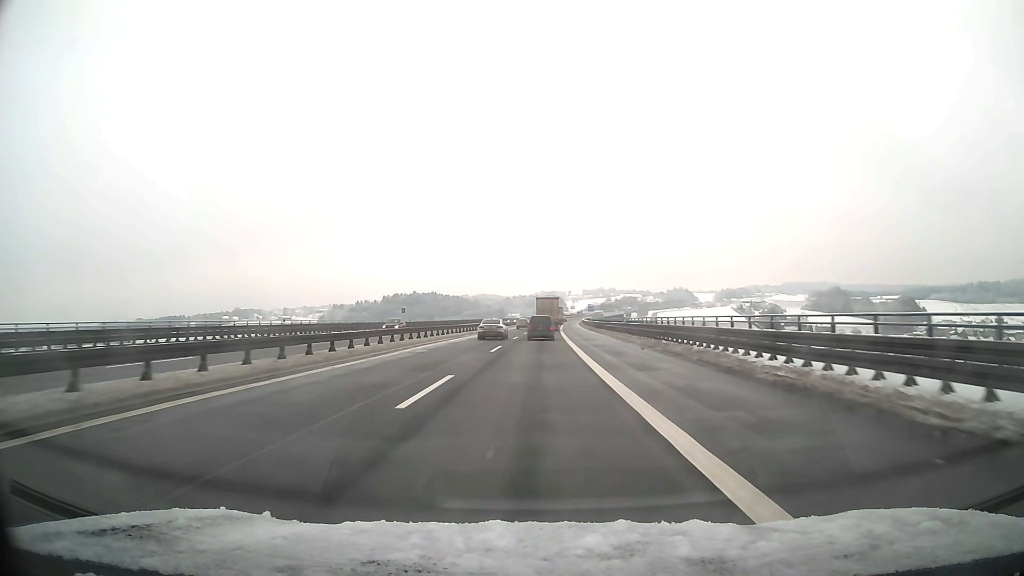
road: motorway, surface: asphalt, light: Day
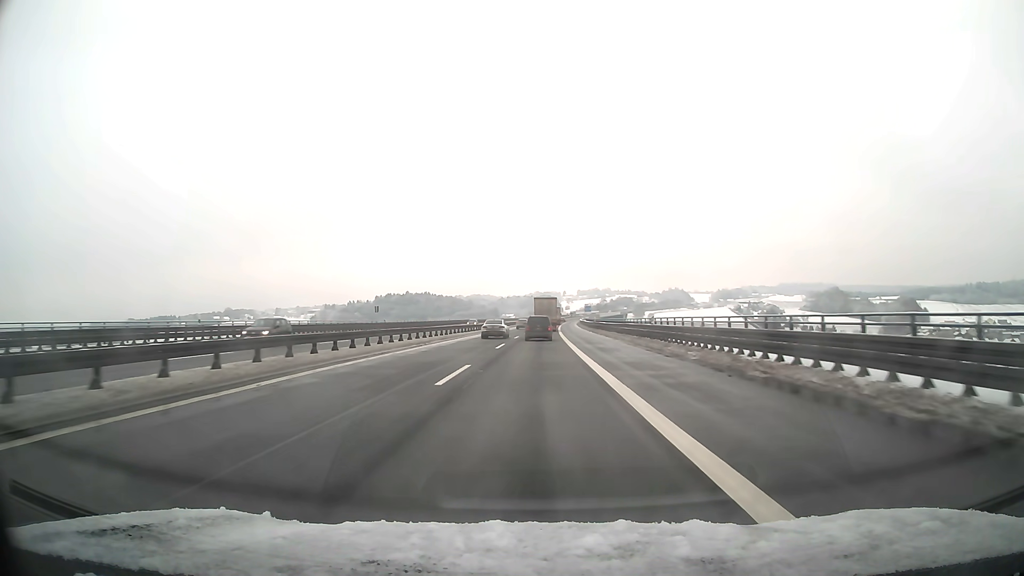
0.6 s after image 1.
(+0.1, +14.4) m; 0°
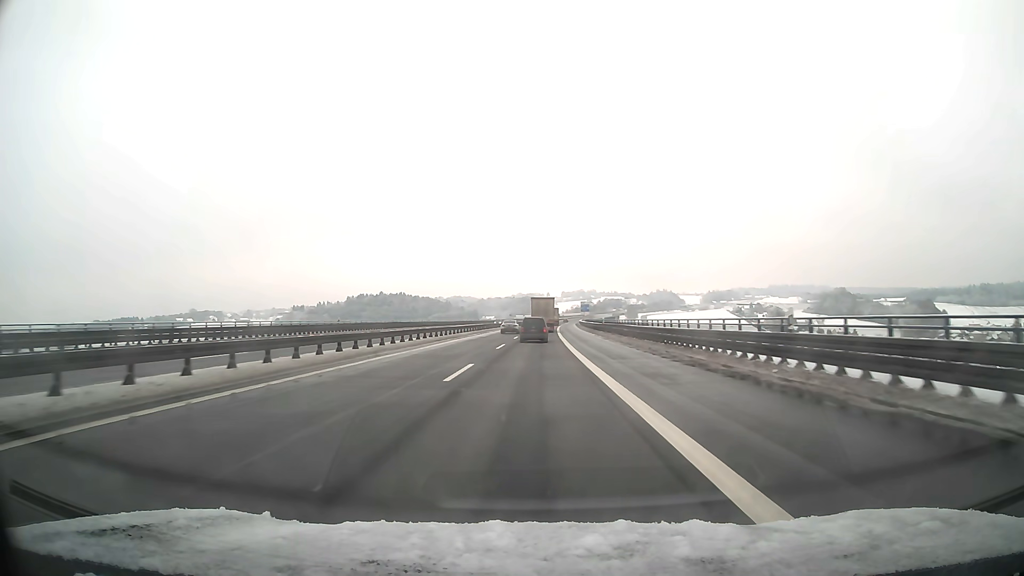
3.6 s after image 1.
(+1.0, +70.8) m; +1°
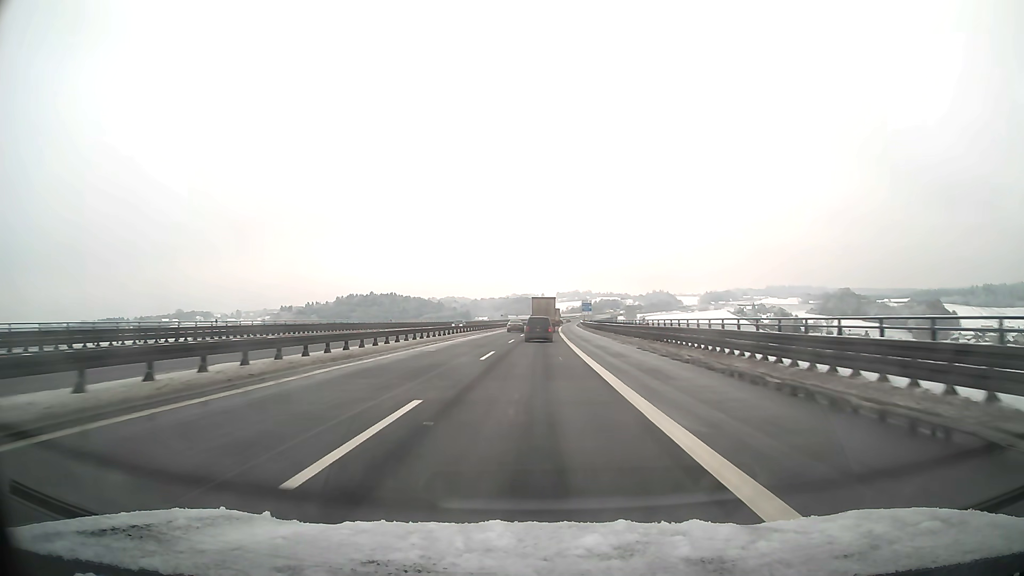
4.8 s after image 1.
(+0.1, +28.0) m; +1°
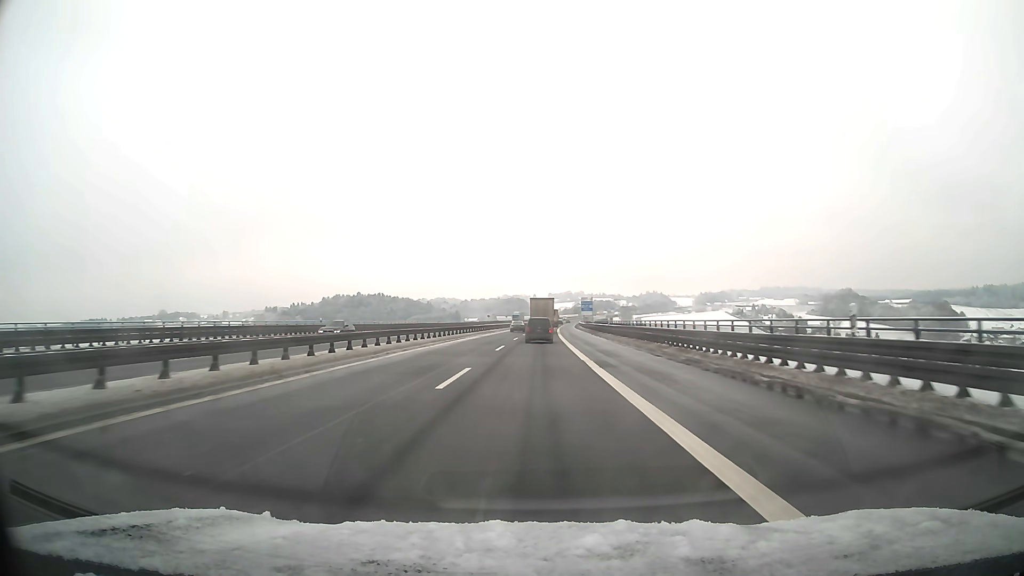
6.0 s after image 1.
(+0.2, +27.9) m; +1°
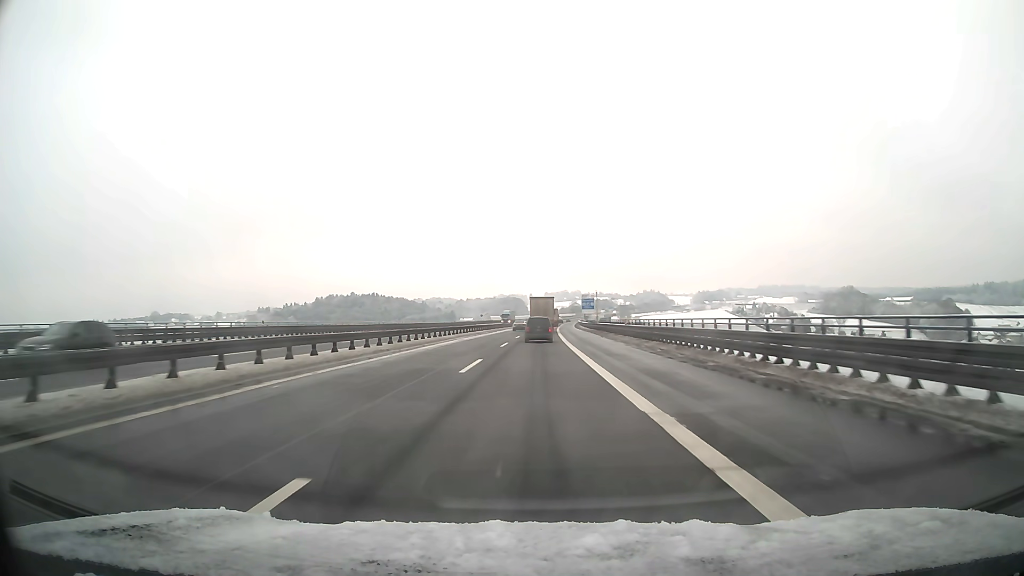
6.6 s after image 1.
(0.0, +13.9) m; 0°
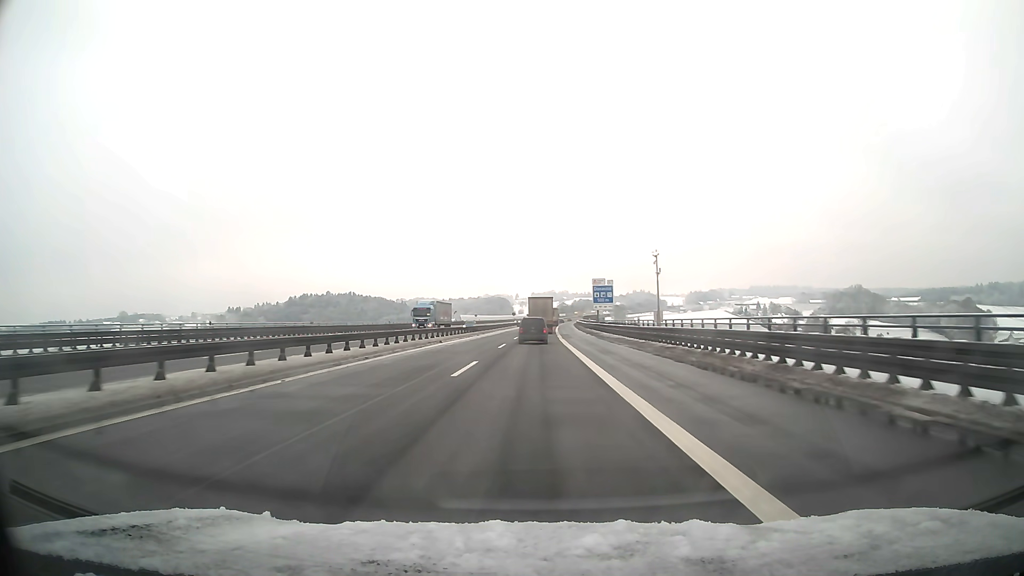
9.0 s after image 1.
(+0.5, +55.3) m; +1°
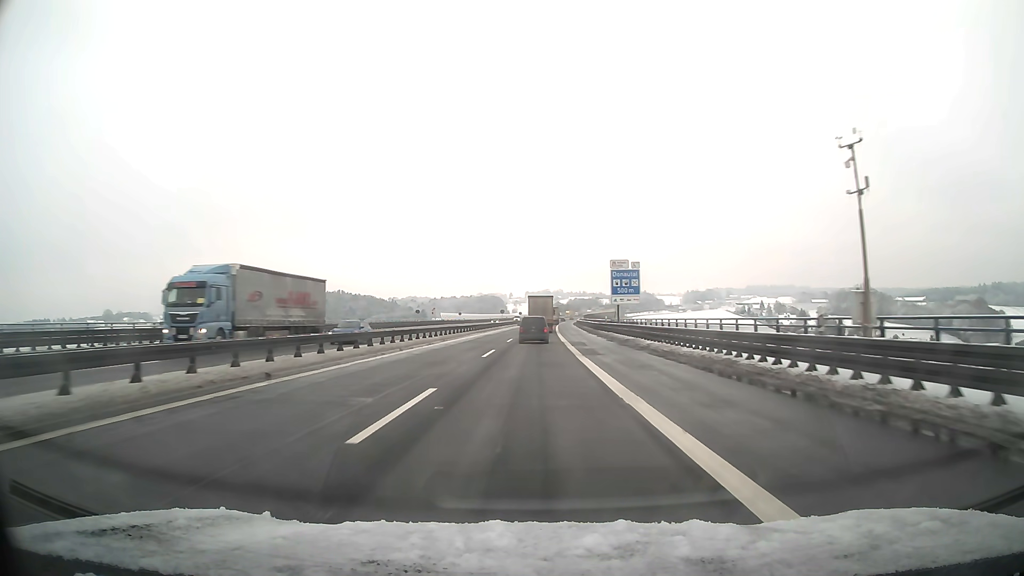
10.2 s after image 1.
(+0.1, +27.2) m; +1°
